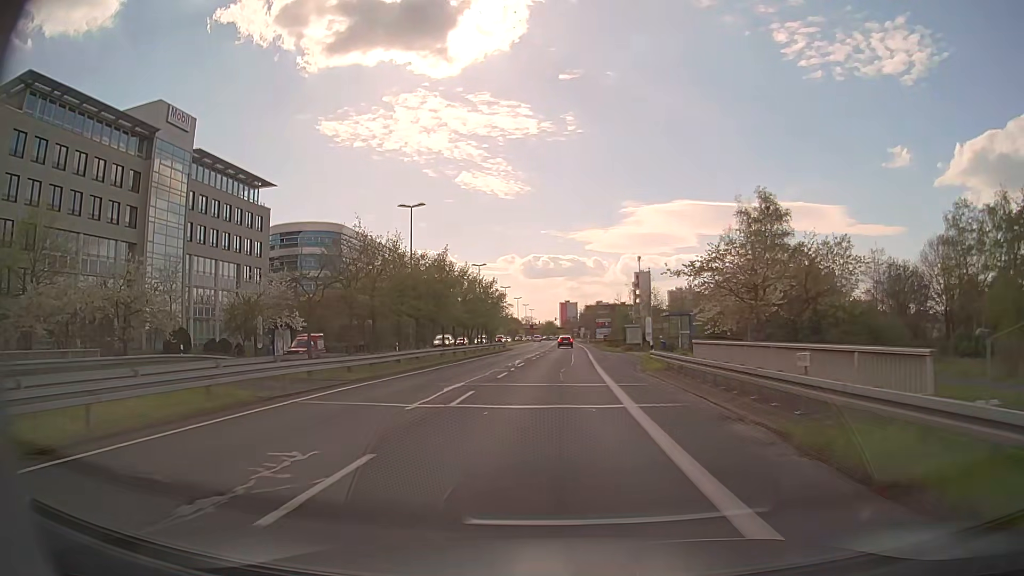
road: secondary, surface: asphalt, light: Day
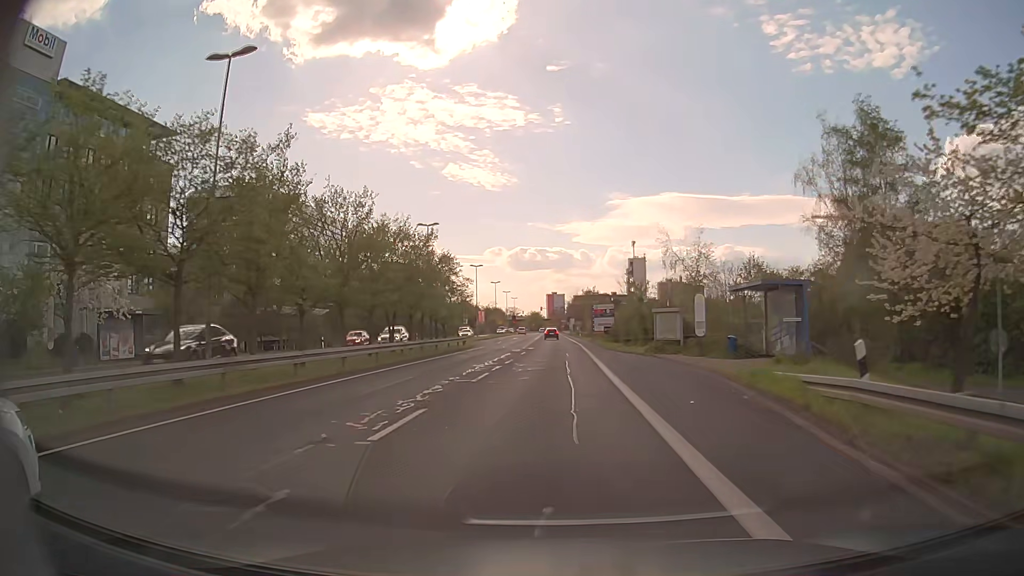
(+0.4, +23.5) m; +1°
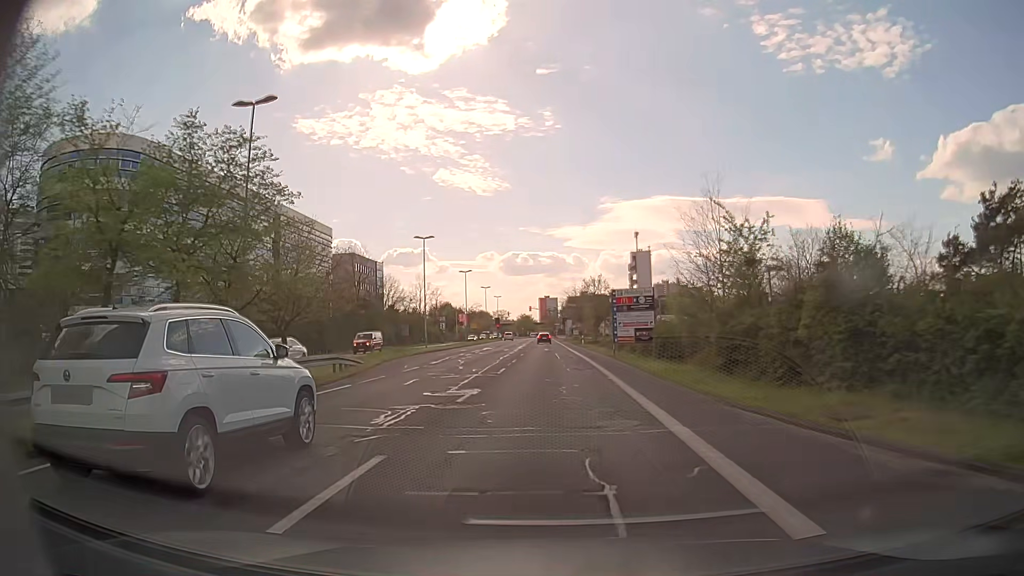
(+0.3, +30.7) m; +1°
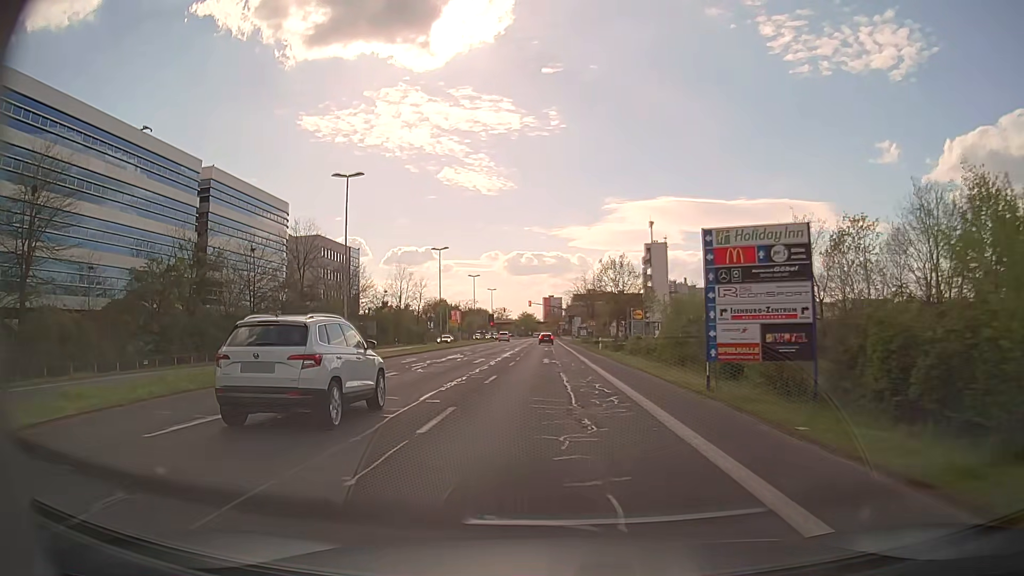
(-0.1, +22.6) m; 0°
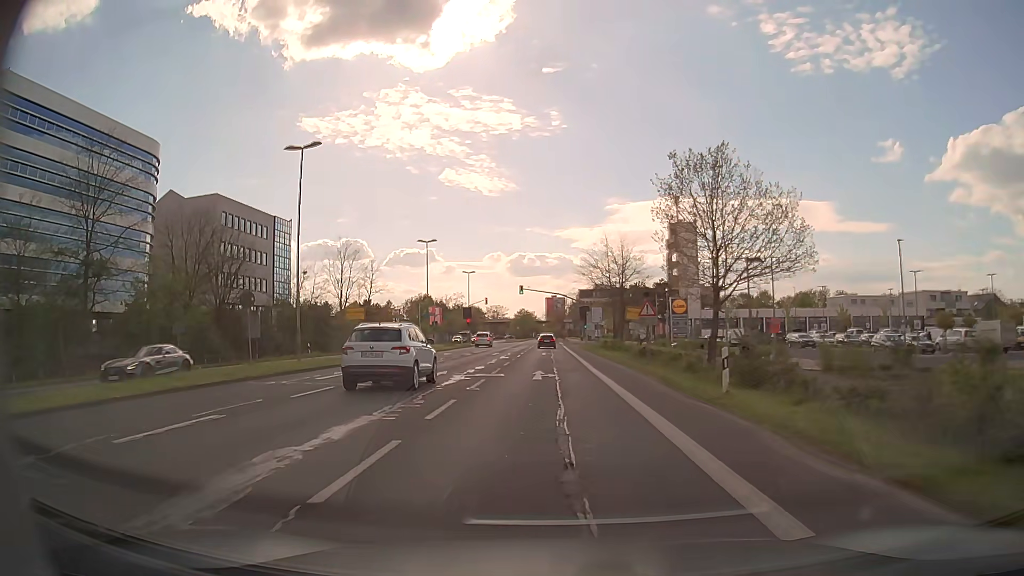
(-0.2, +36.6) m; 0°
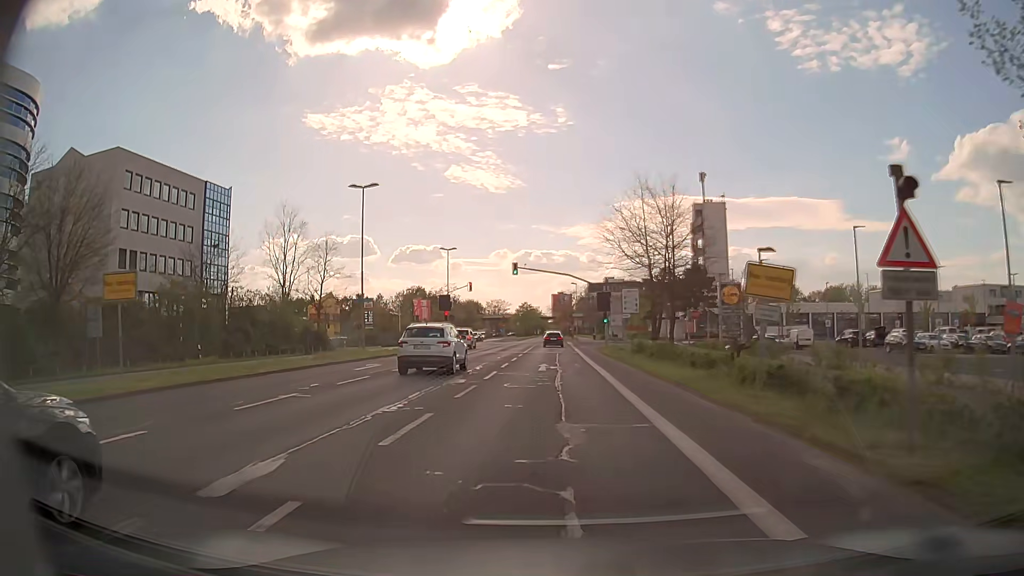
(0.0, +21.3) m; -1°
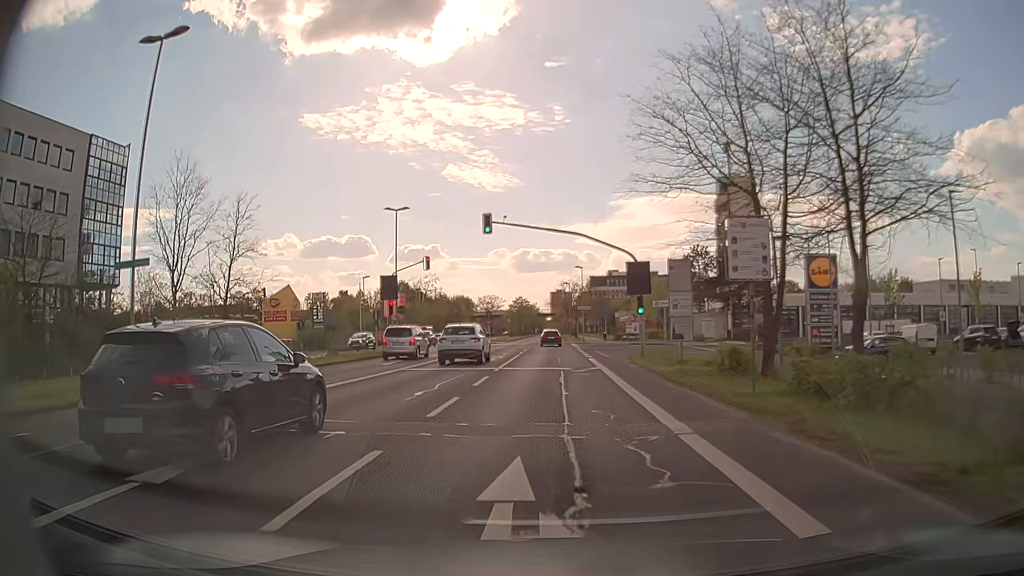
(+0.1, +21.4) m; +1°
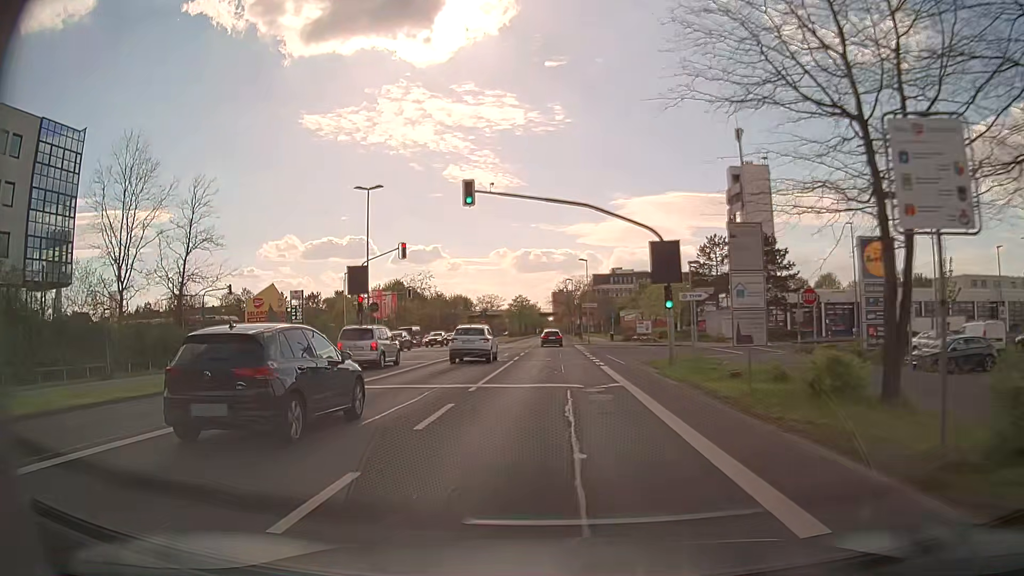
(0.0, +7.2) m; 0°
(0, +10) (0, +20) (0, +30) (0, +40) (0, +50) (0, +60) (-1, +70) (-1, +80) (-1, +90) (-1, +100) m
